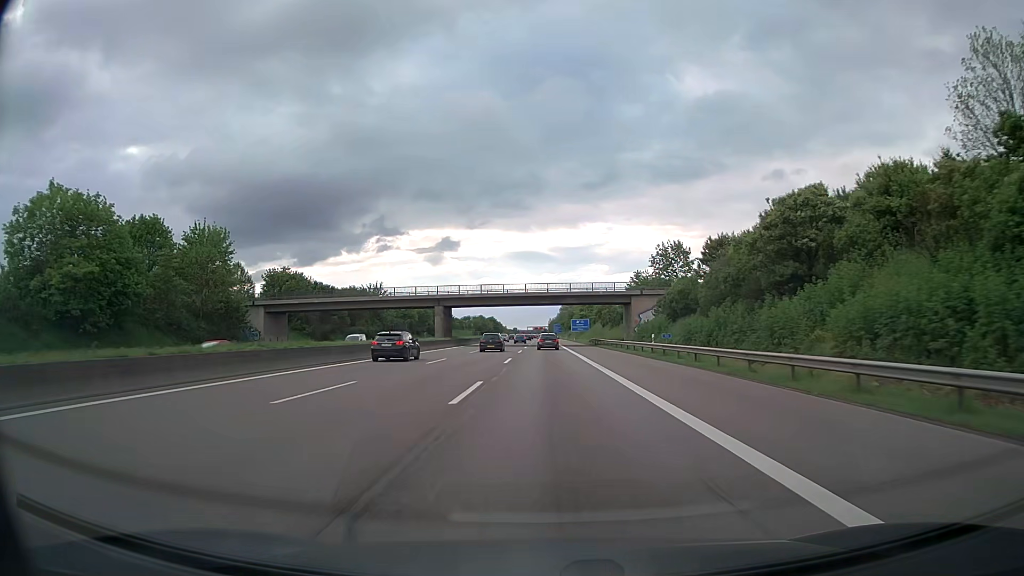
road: motorway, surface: asphalt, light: Day
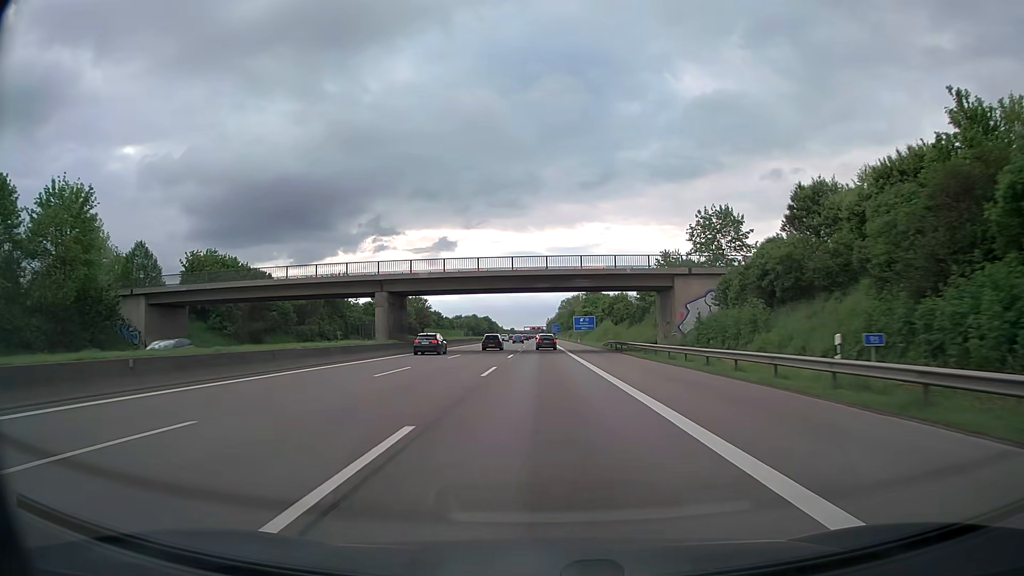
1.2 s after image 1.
(0.0, +27.2) m; 0°
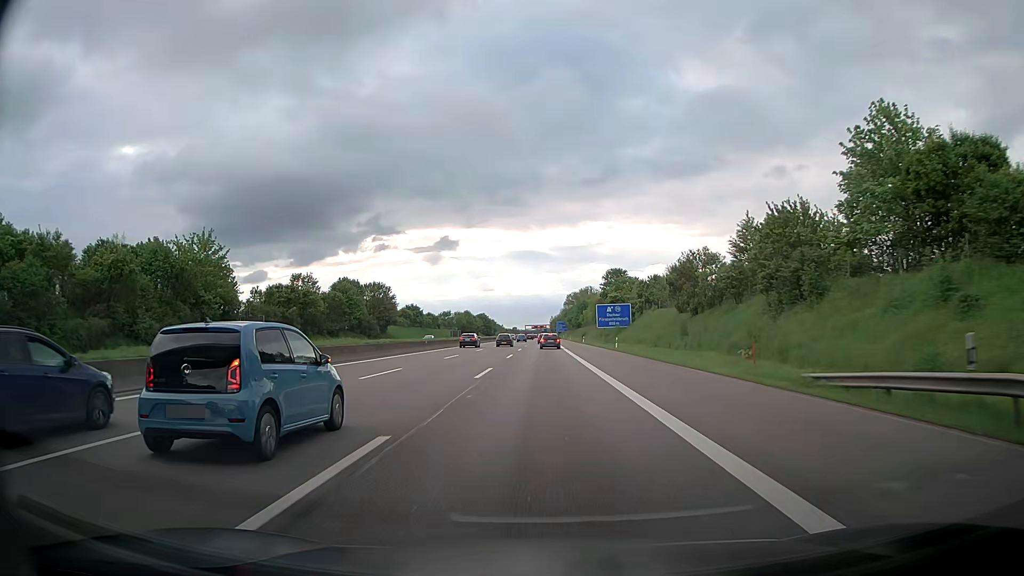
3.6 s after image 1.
(-0.1, +55.2) m; 0°
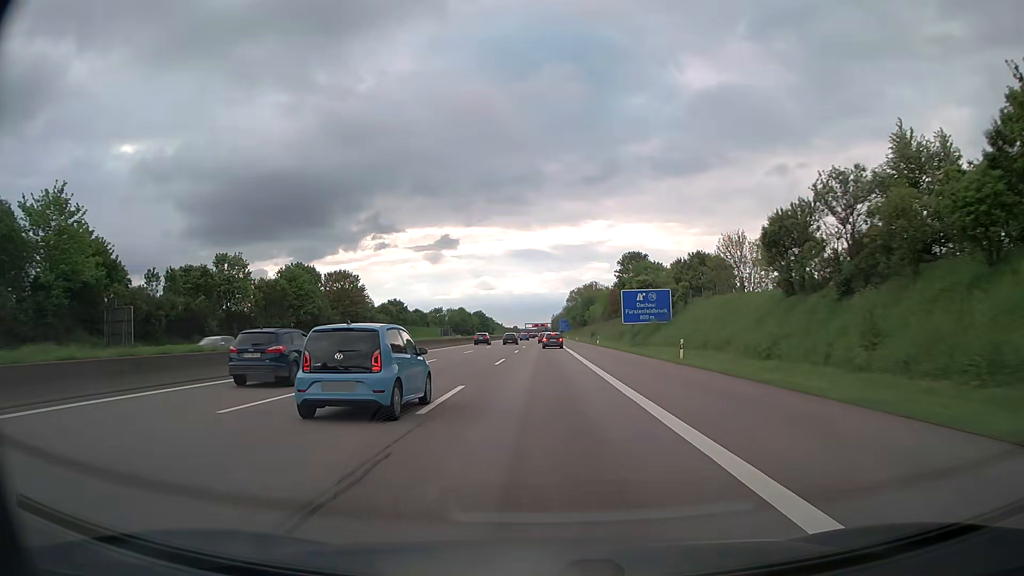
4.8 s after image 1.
(+0.3, +27.6) m; 0°
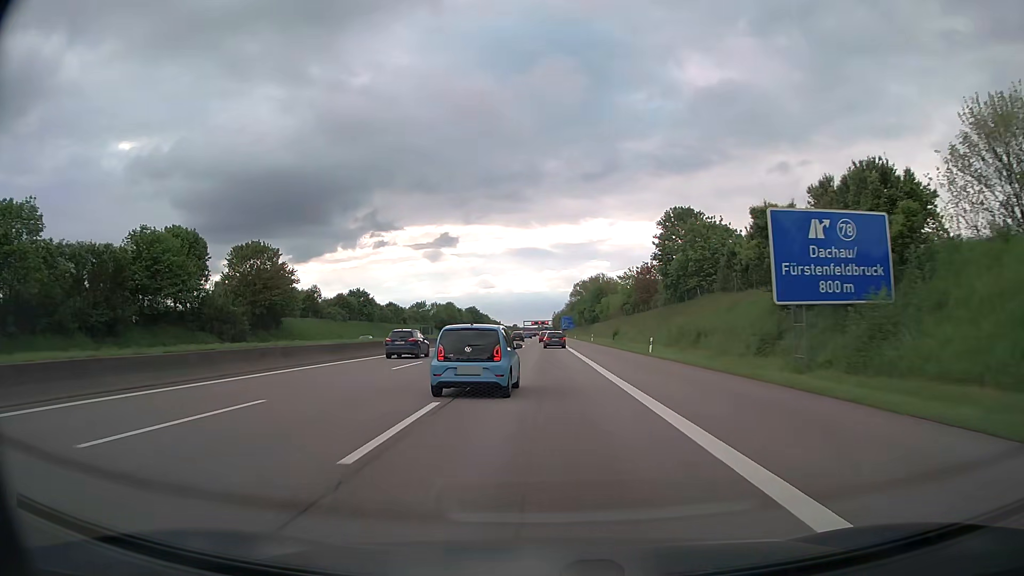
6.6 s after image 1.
(0.0, +40.3) m; 0°
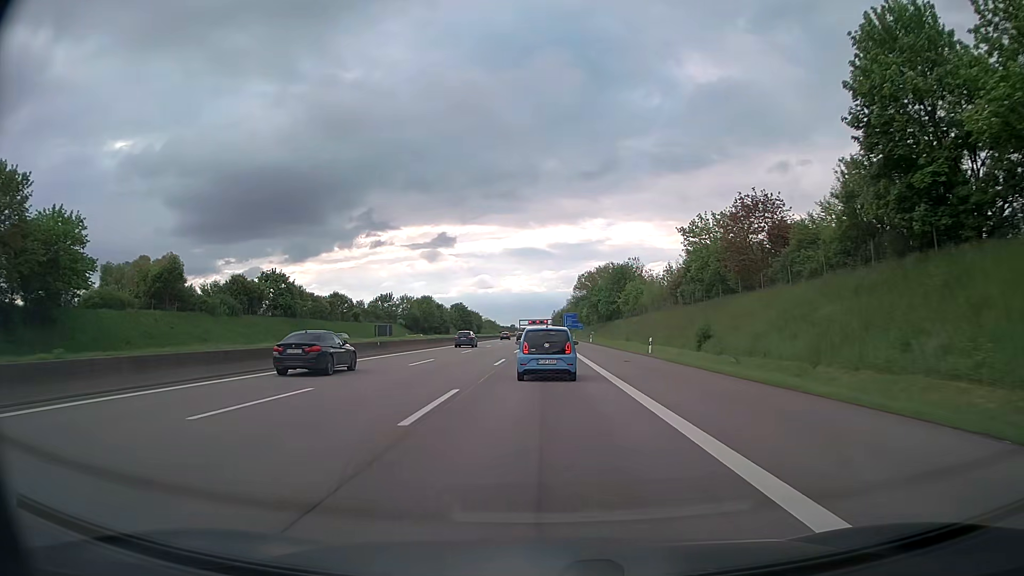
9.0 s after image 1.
(+0.1, +50.6) m; 0°
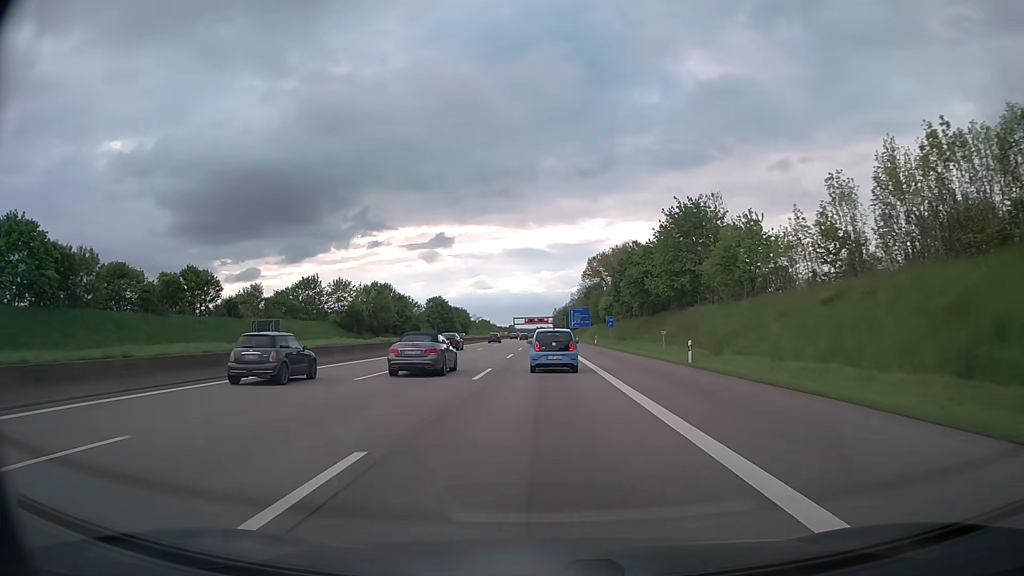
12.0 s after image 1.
(-0.1, +61.5) m; 0°
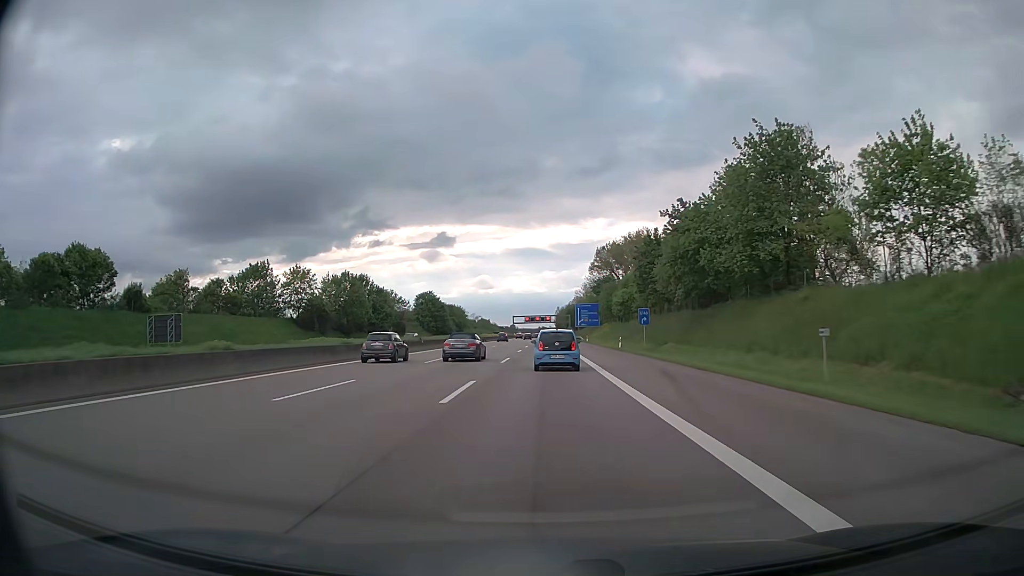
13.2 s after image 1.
(0.0, +24.7) m; 0°
(0, +10) (0, +20) (0, +30) (0, +40) (0, +50) (0, +60) (0, +70) (0, +80) (0, +90) (0, +100) m
